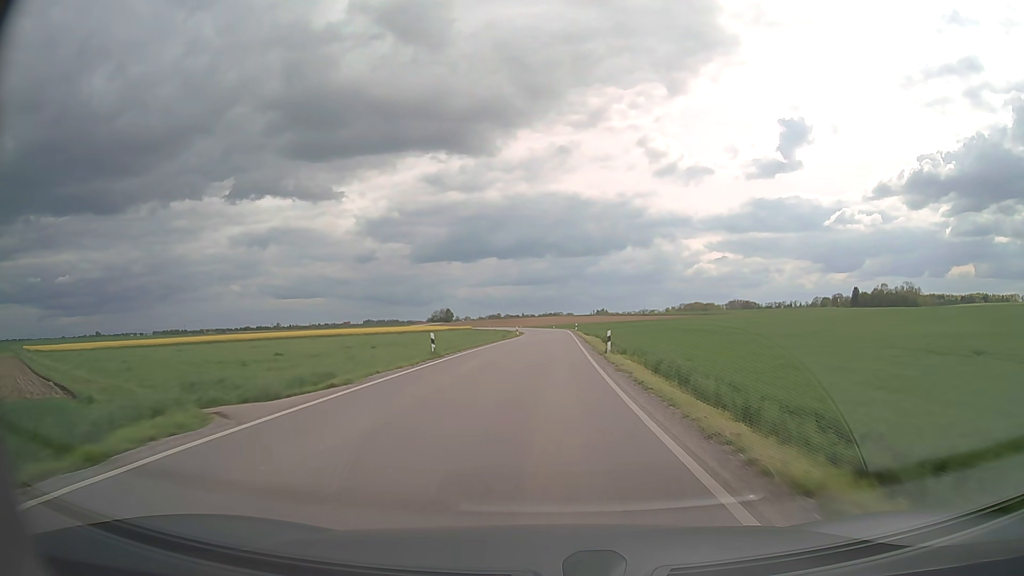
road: secondary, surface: asphalt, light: Day
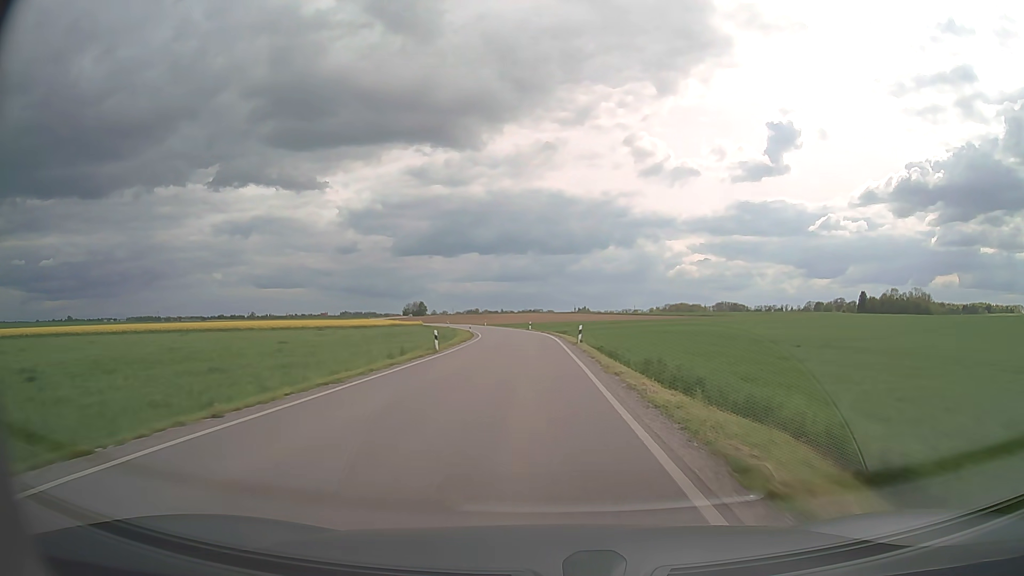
(+0.8, +47.3) m; +2°
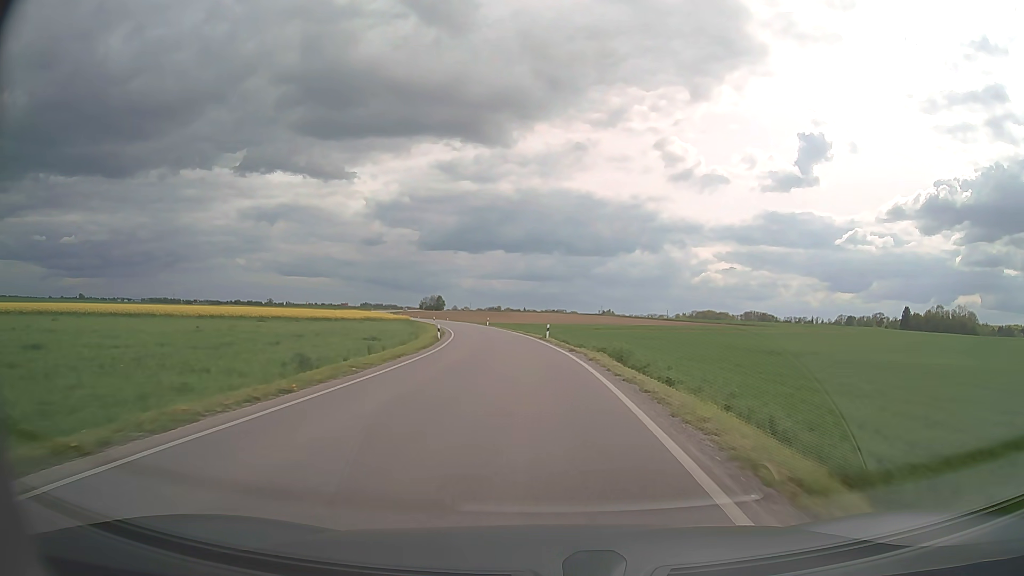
(-0.4, +34.6) m; -2°
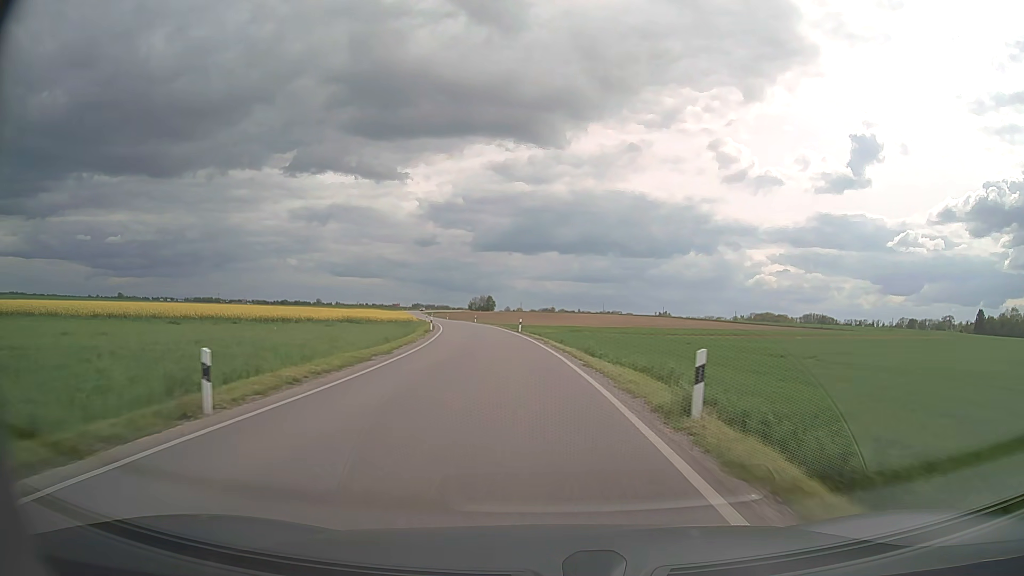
(-1.1, +33.6) m; -4°
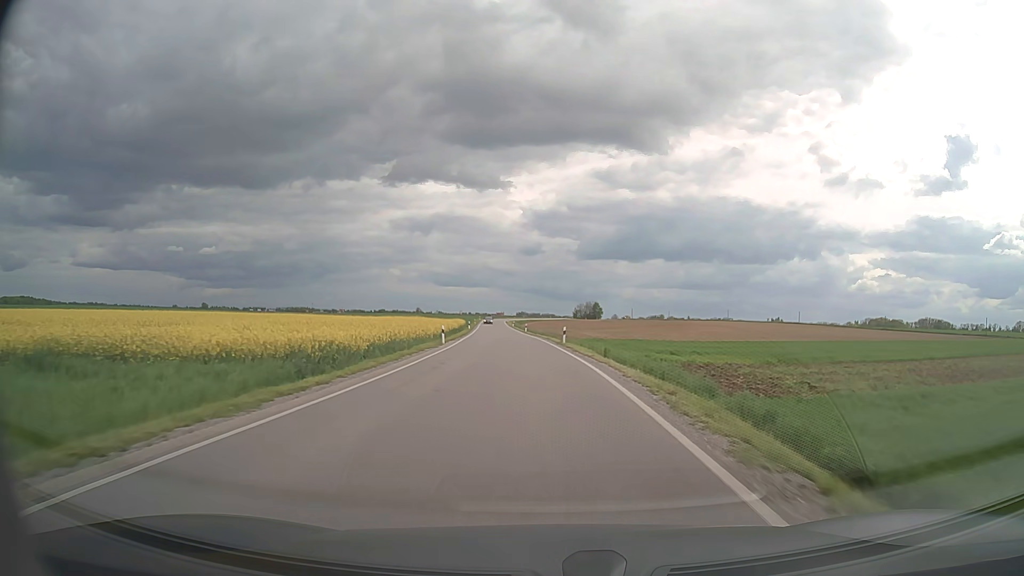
(-4.7, +55.6) m; -9°
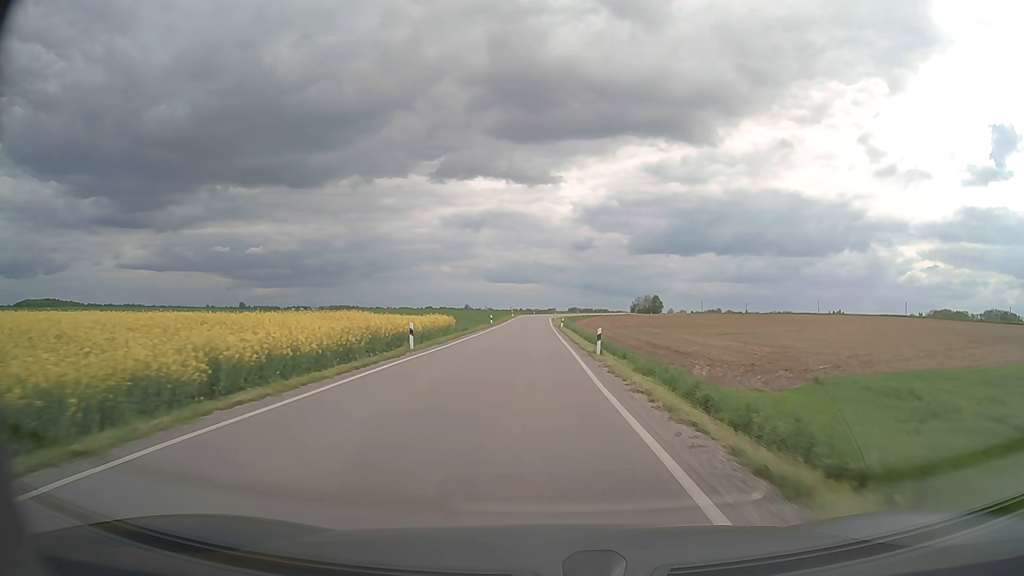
(-2.2, +56.0) m; -4°
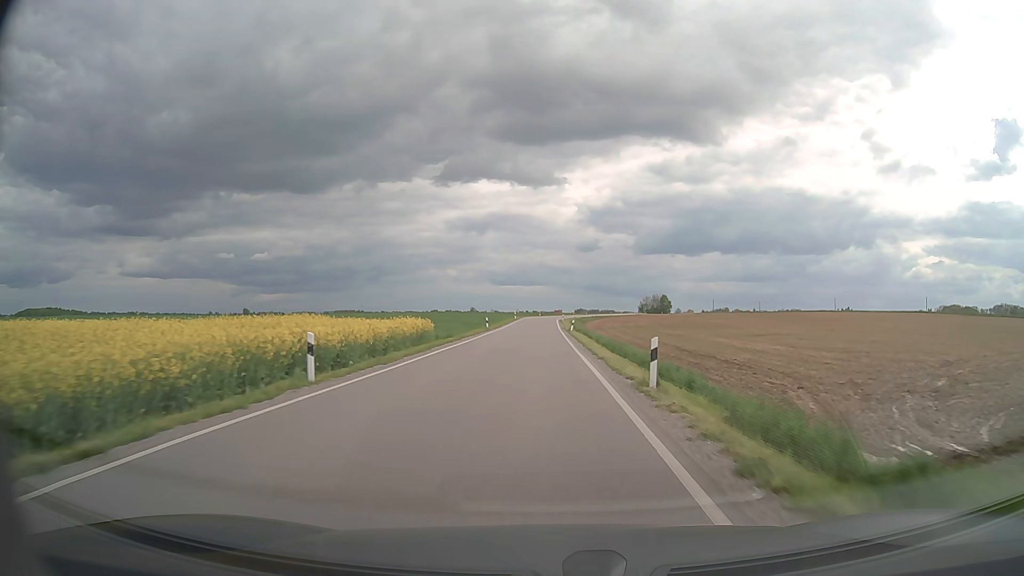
(0.0, +11.3) m; -1°
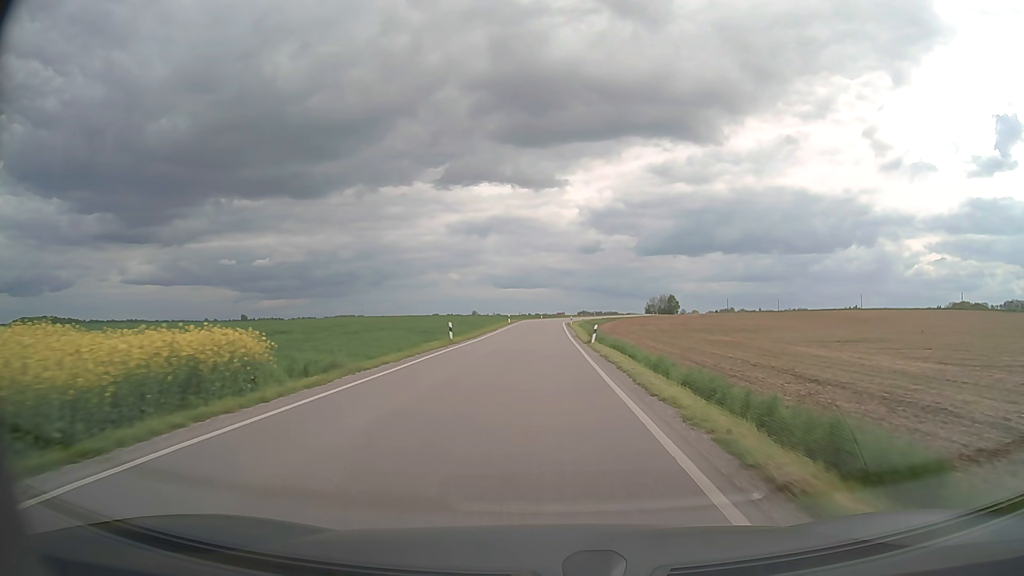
(-0.1, +22.6) m; 0°
(0, +10) (0, +20) (0, +30) (0, +40) (0, +50) (0, +60) (0, +70) (0, +80) (+1, +90) (+2, +100) m
